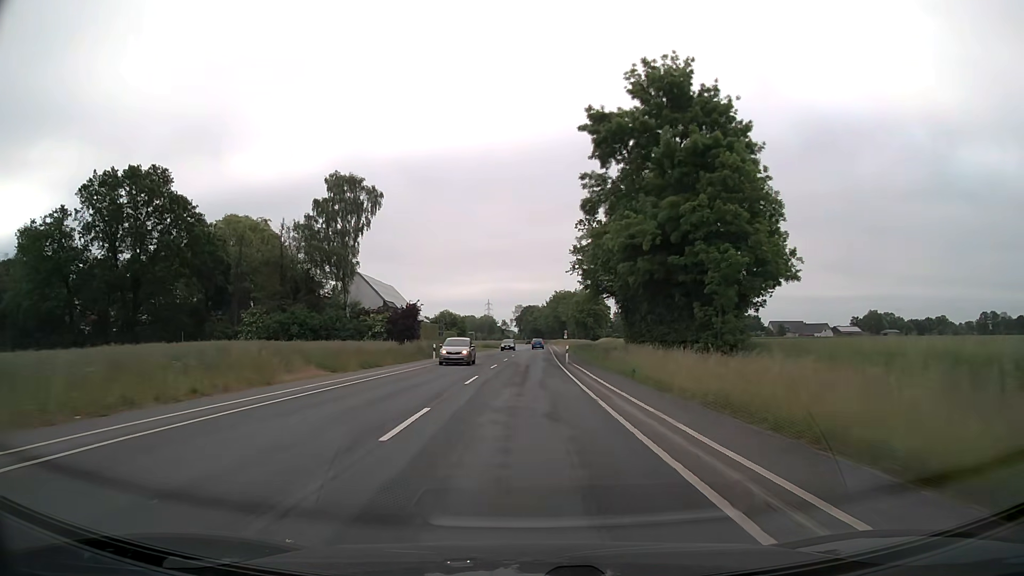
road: secondary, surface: asphalt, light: Day
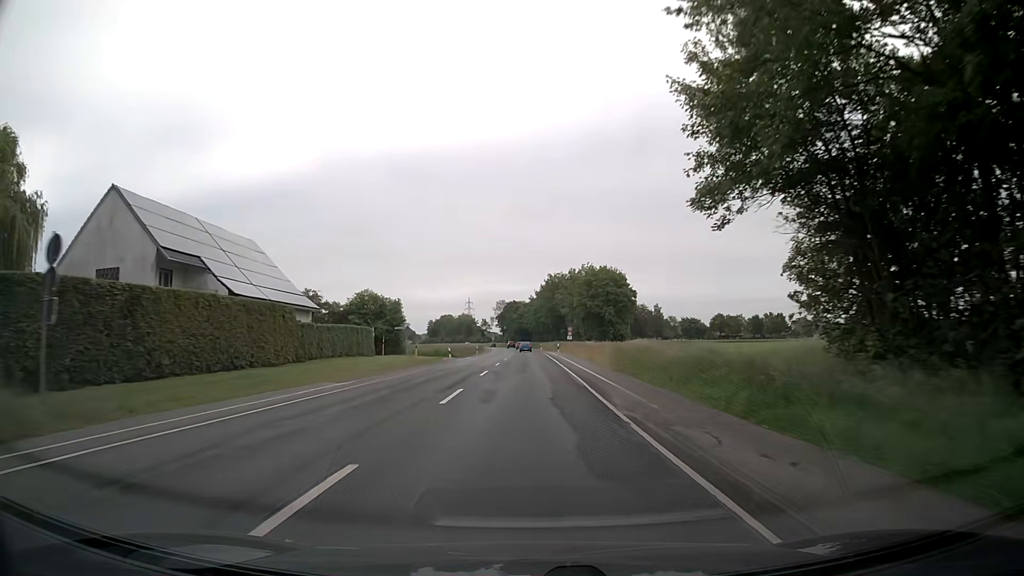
(+0.4, +54.2) m; +1°
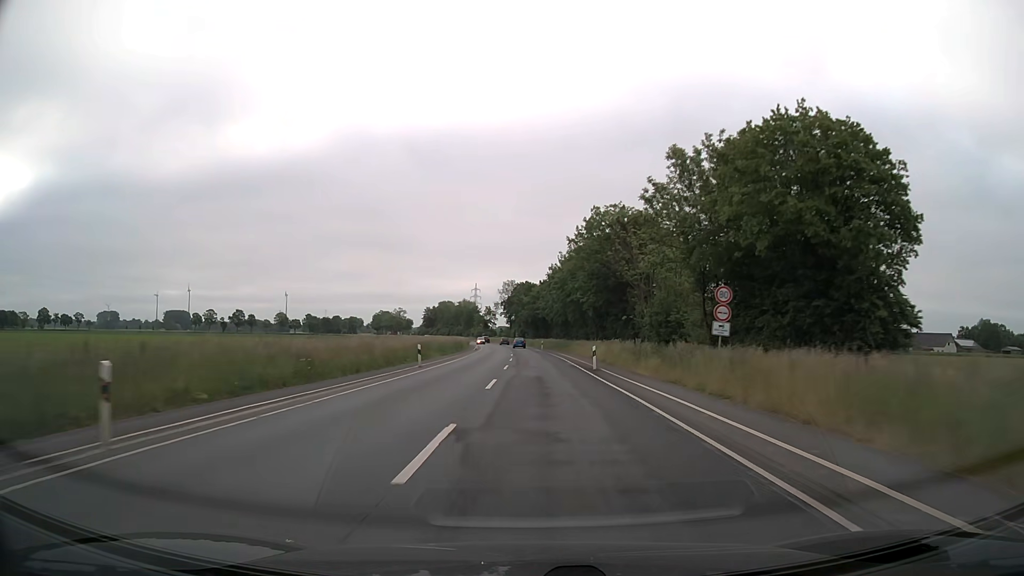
(-0.4, +69.1) m; -1°
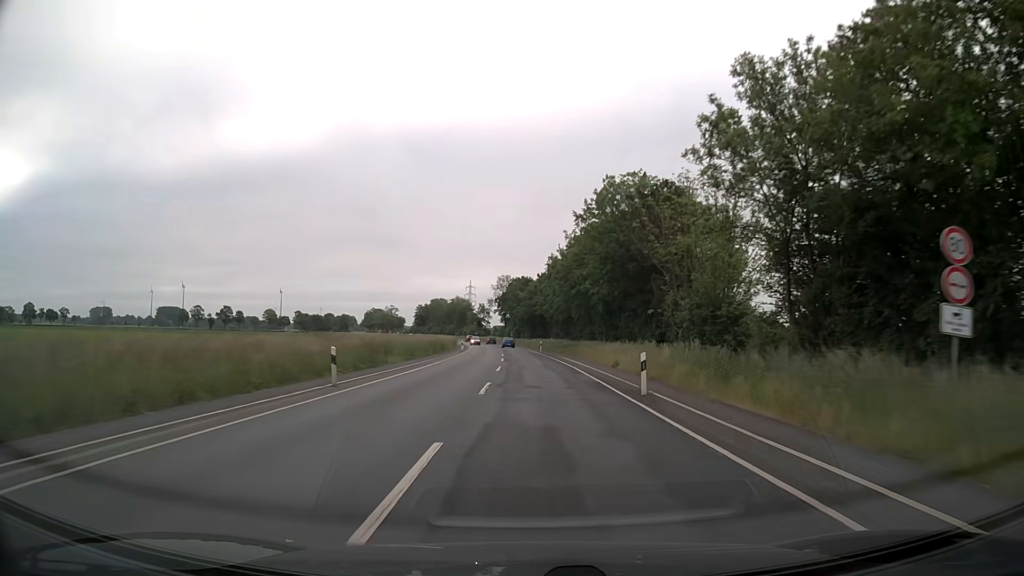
(0.0, +13.9) m; 0°
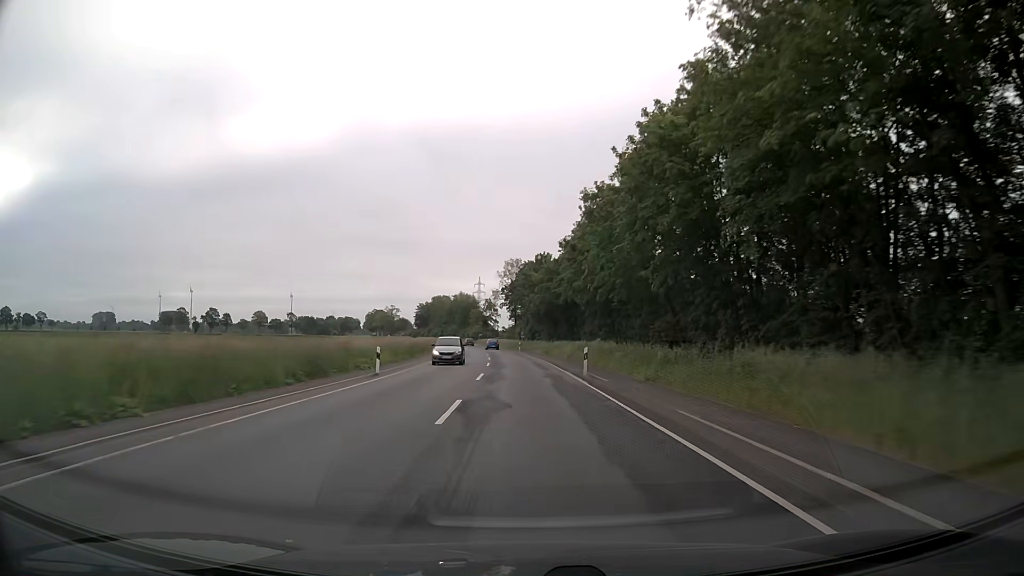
(-0.2, +42.0) m; -1°
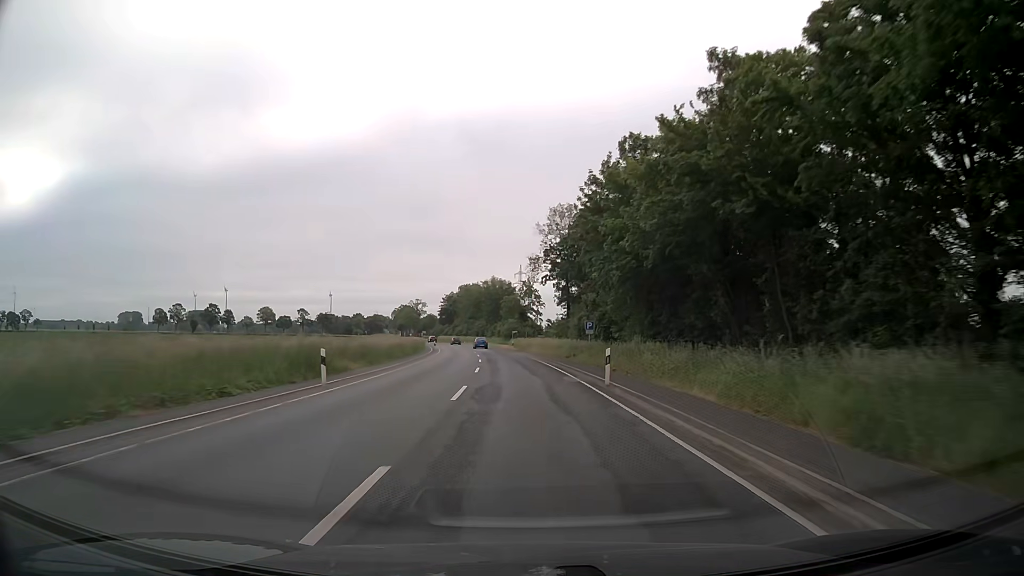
(-1.7, +56.4) m; -4°
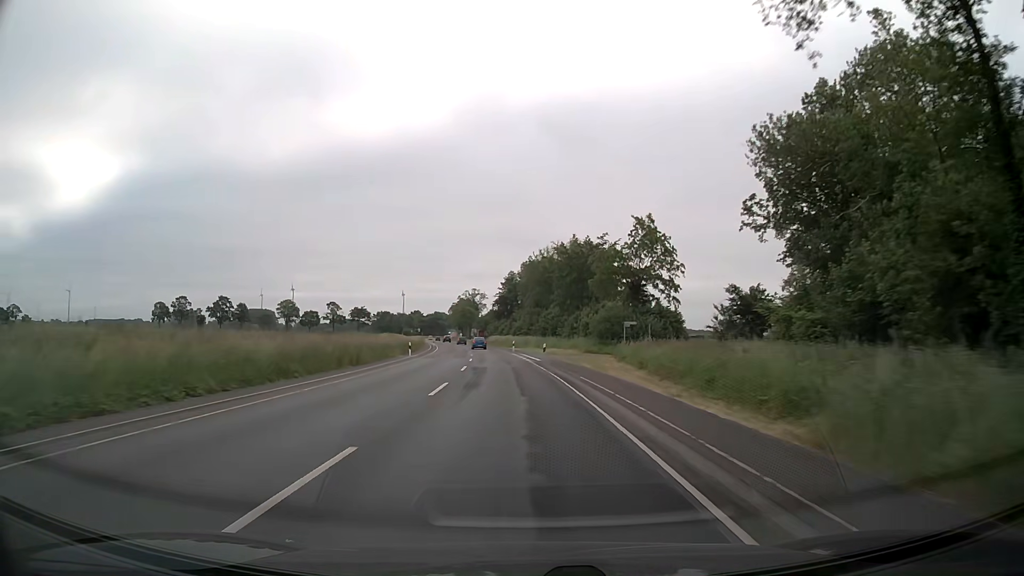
(-3.8, +71.1) m; -7°
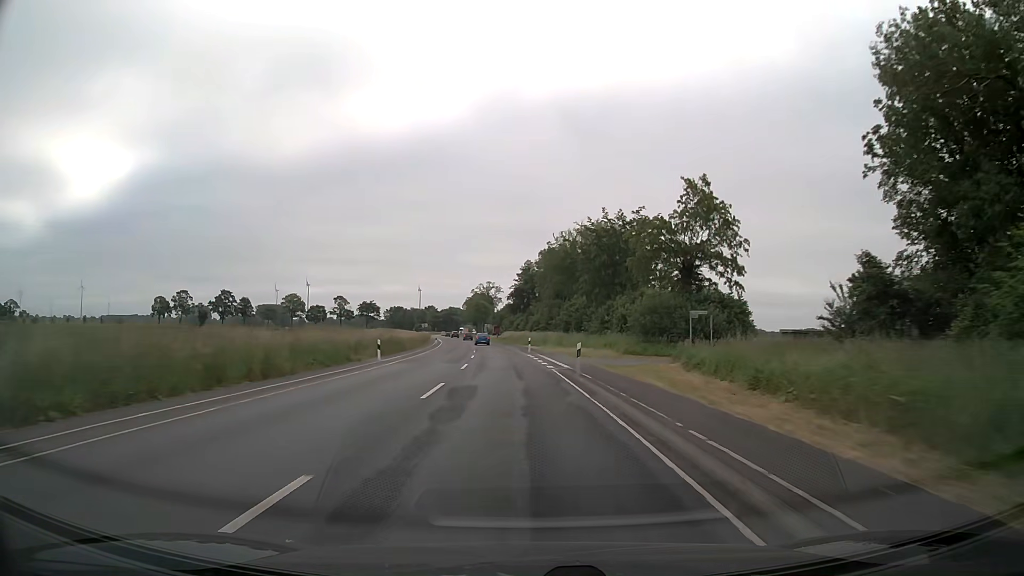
(-0.2, +14.0) m; -2°
(0, +10) (0, +20) (-1, +30) (-1, +40) (-2, +50) (-3, +60) (-4, +70) (-5, +80) (-6, +90) (-7, +100) m
